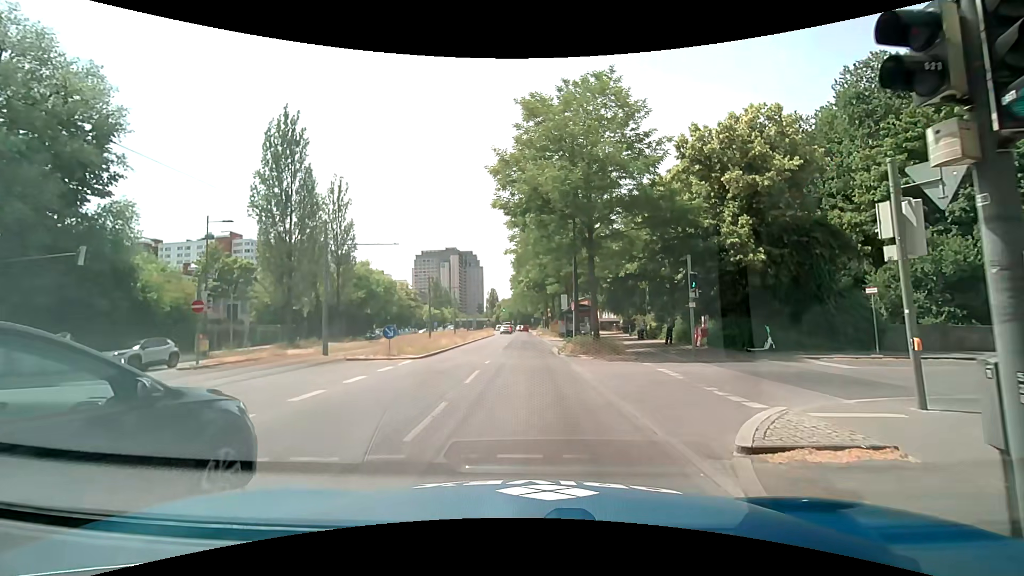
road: secondary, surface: asphalt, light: Day
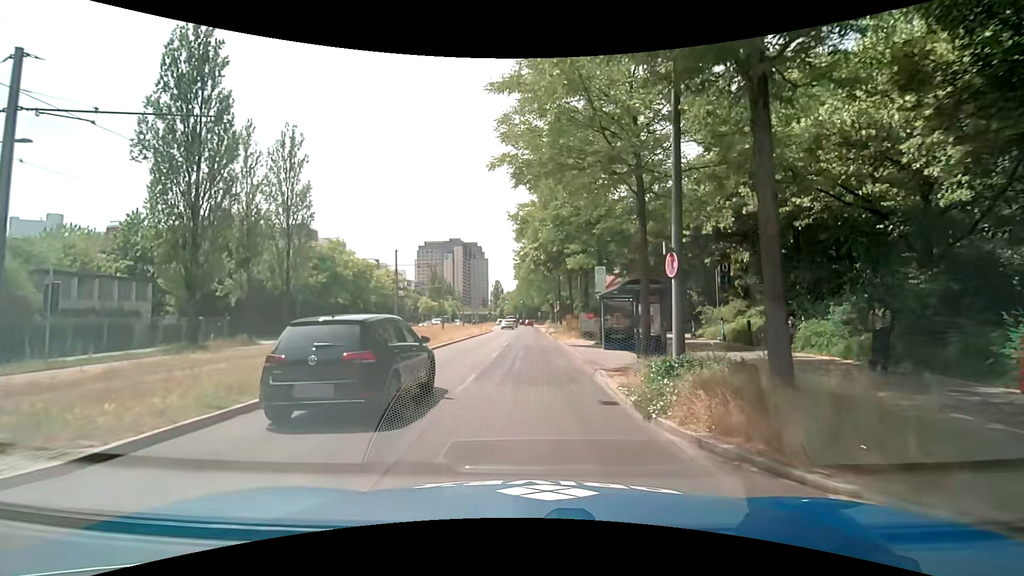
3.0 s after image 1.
(-0.1, +17.0) m; -1°
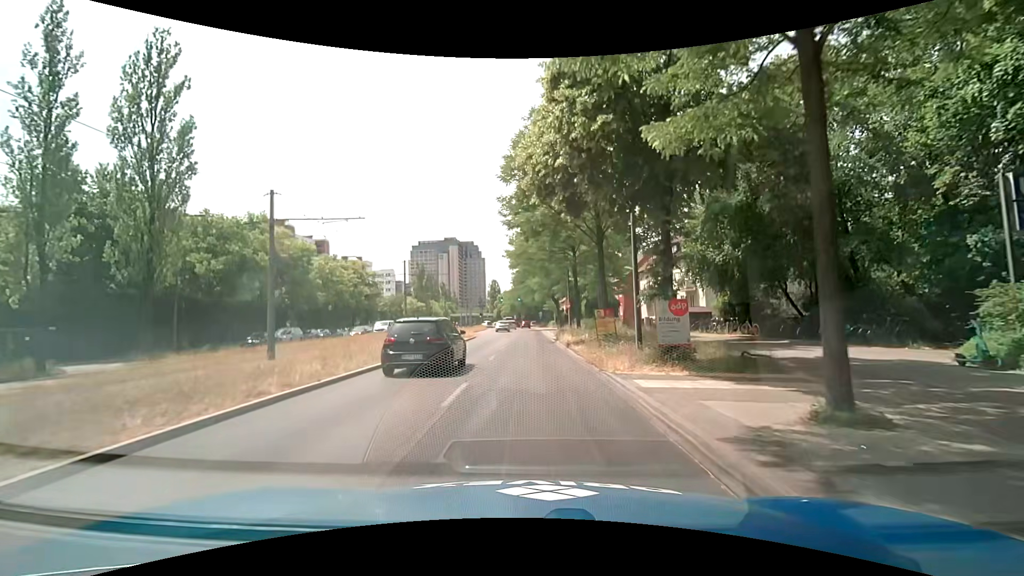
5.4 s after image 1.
(0.0, +19.7) m; 0°
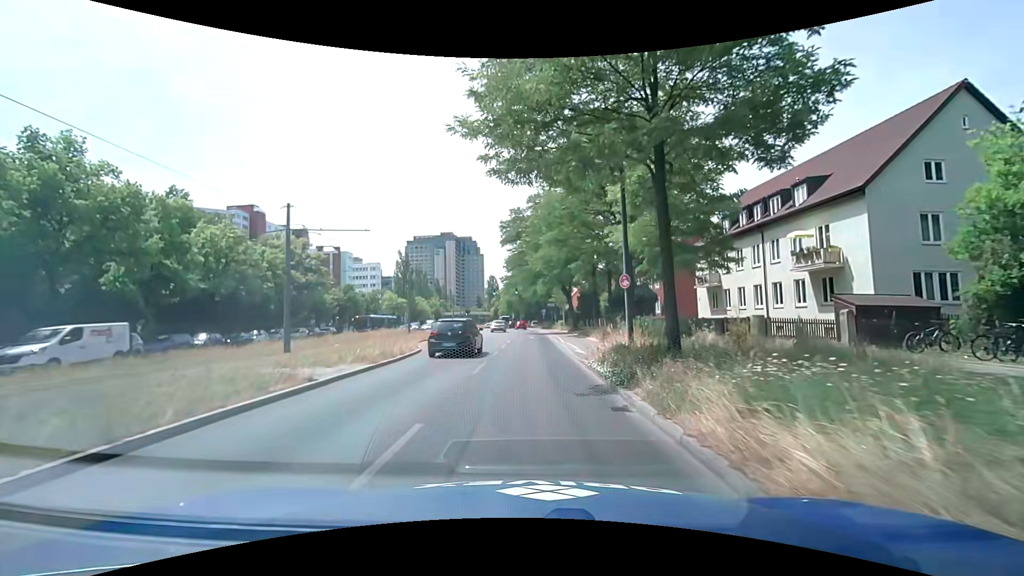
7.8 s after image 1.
(-0.2, +22.5) m; 0°
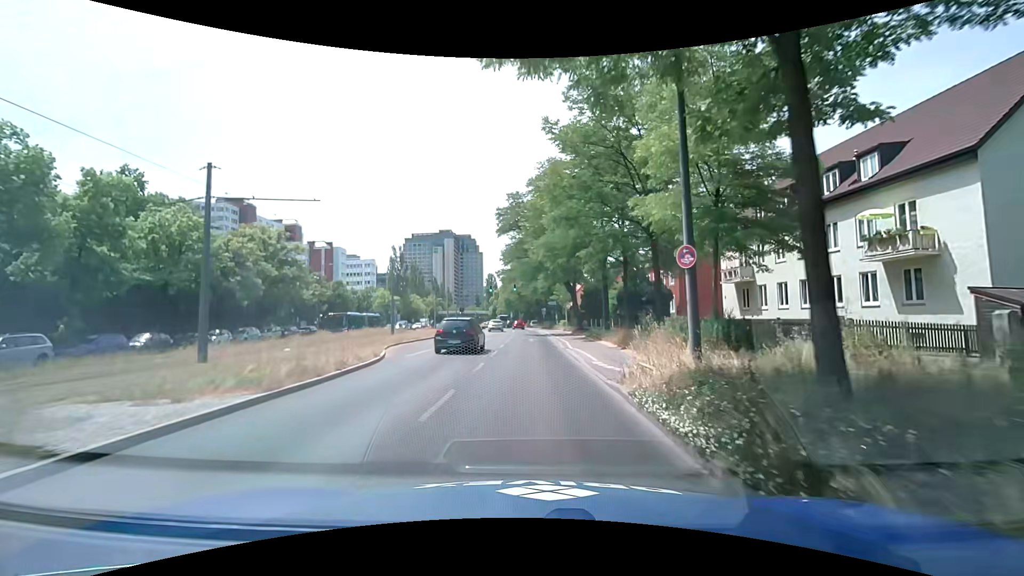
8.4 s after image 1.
(0.0, +6.0) m; 0°
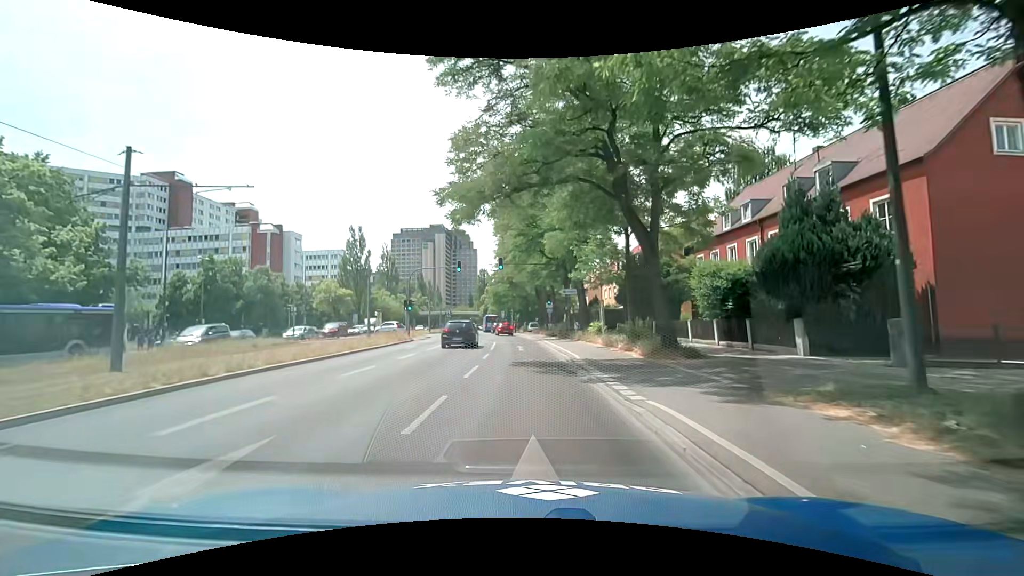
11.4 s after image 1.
(-0.2, +30.5) m; -1°
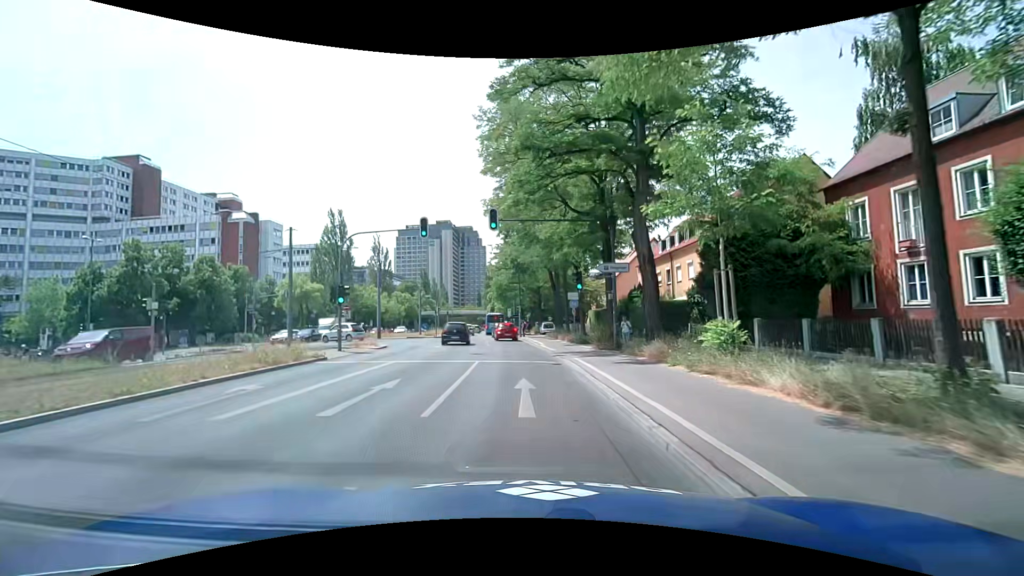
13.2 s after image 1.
(0.0, +16.9) m; -1°
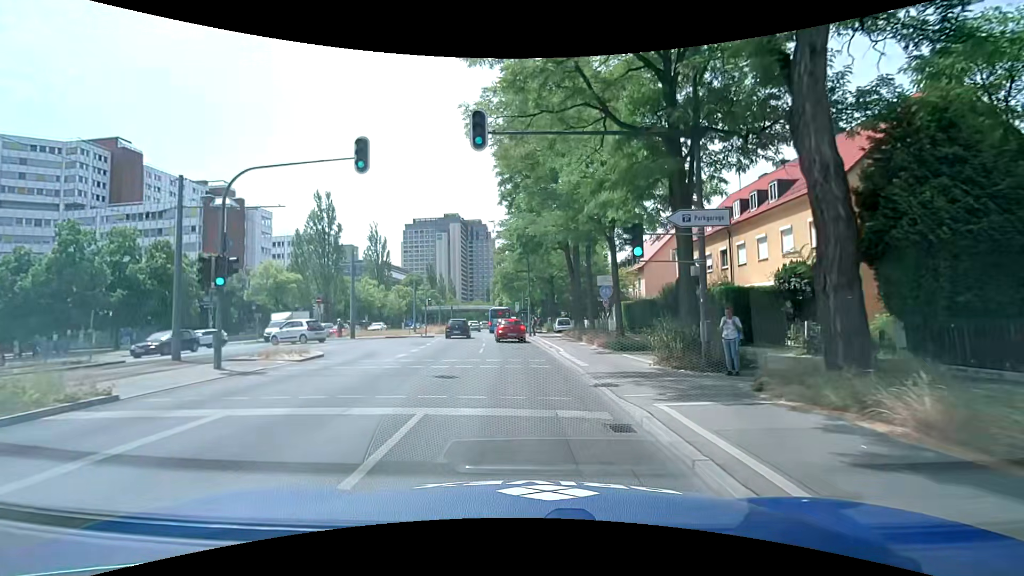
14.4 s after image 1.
(0.0, +10.1) m; 0°
(0, +10) (-1, +20) (-1, +30) (-3, +40) (-6, +49) (-7, +59) (-8, +69) (-9, +79) (-10, +89) (-10, +99) m
